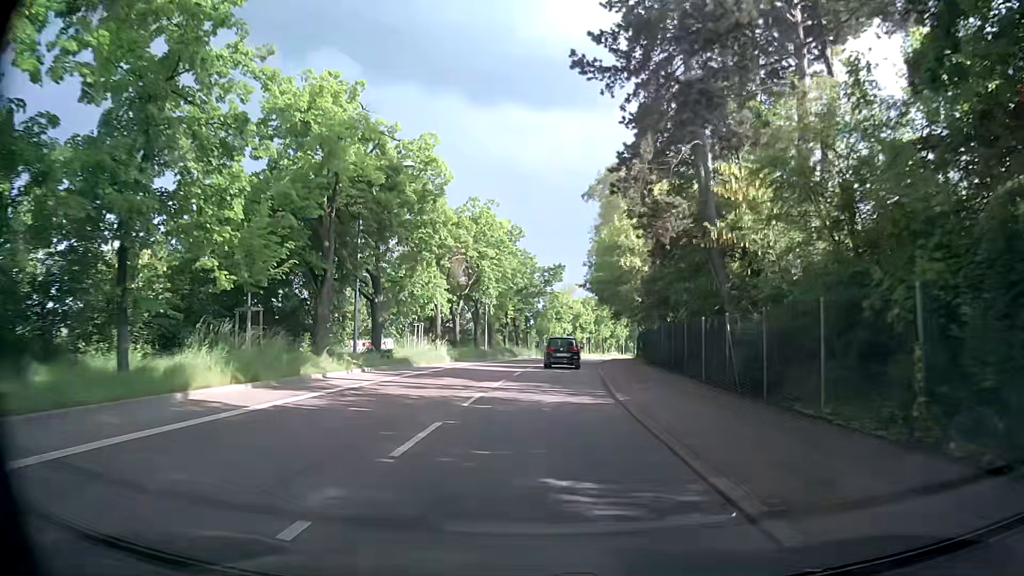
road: secondary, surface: asphalt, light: Day
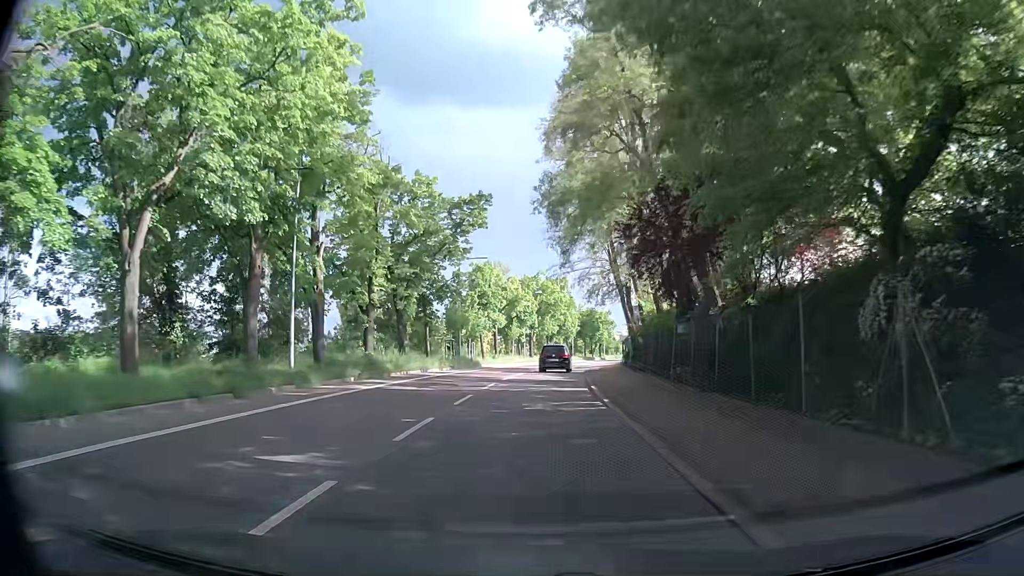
(+1.8, +34.6) m; +6°
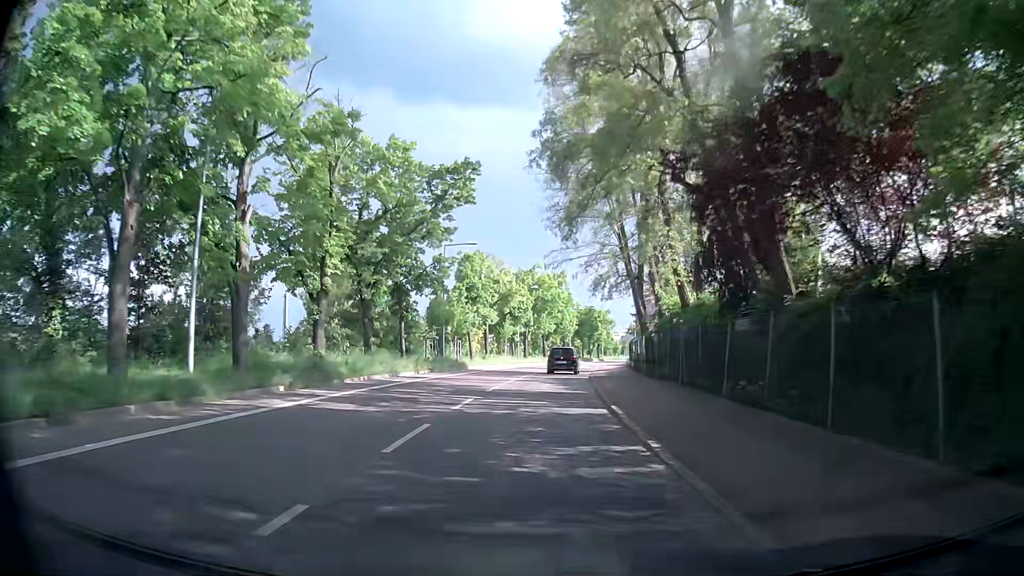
(0.0, +6.8) m; 0°
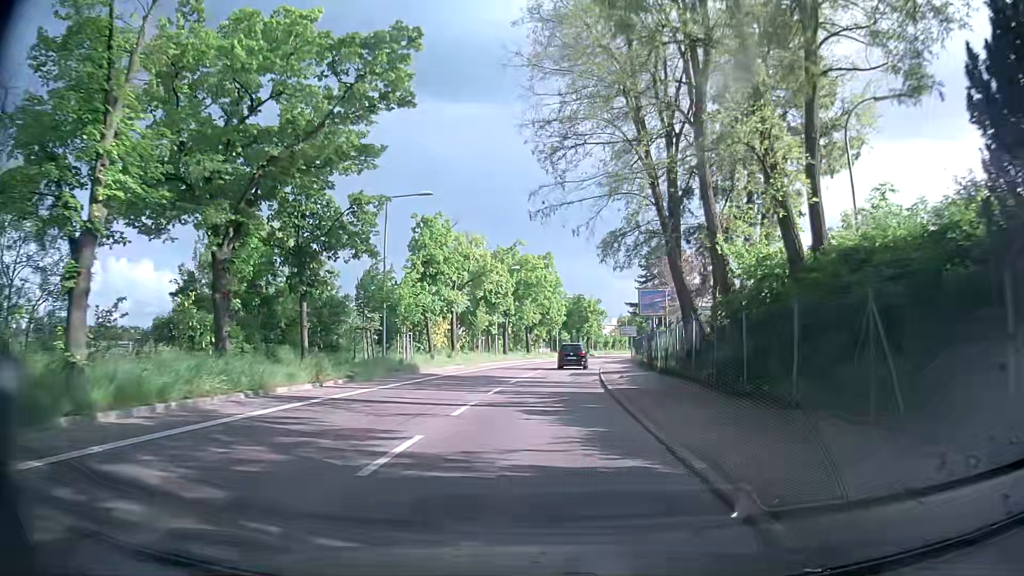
(+0.3, +13.8) m; +1°
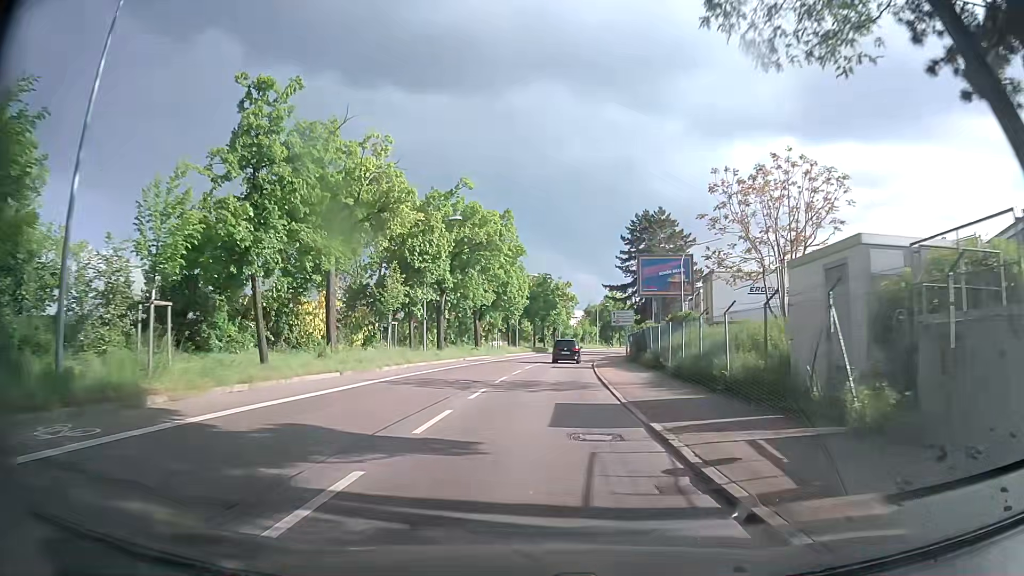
(+0.9, +21.0) m; +5°
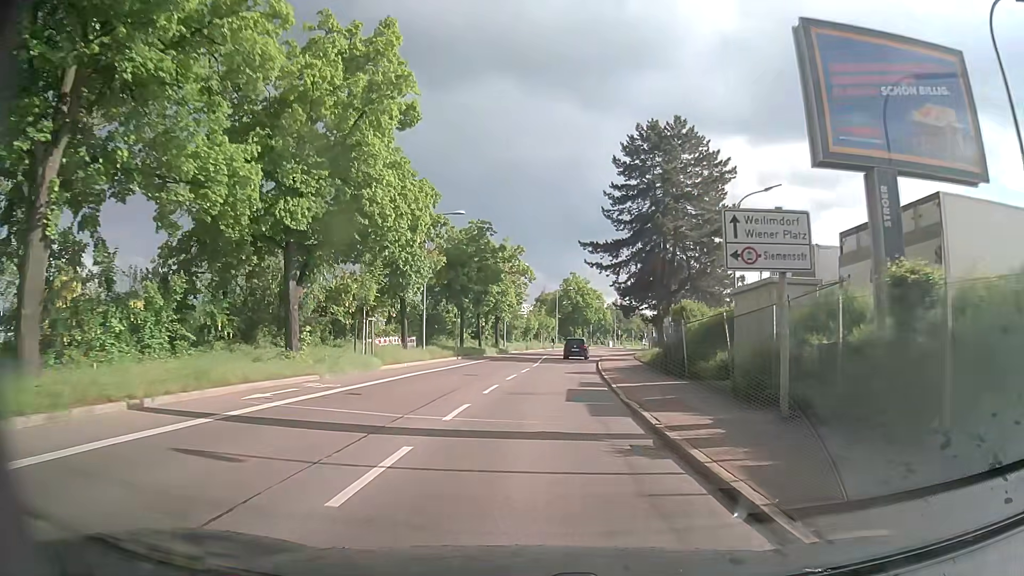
(+1.2, +34.3) m; +4°
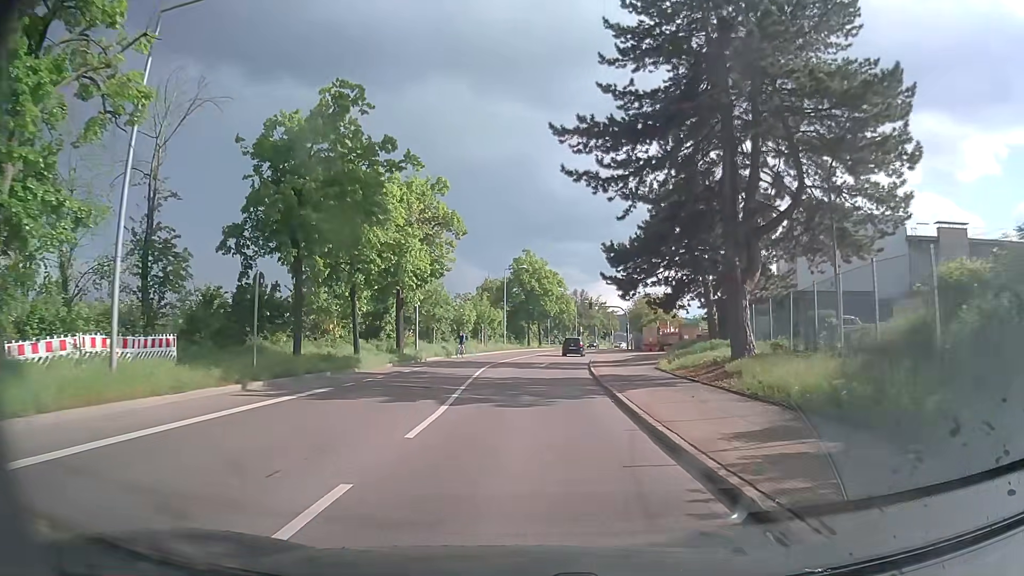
(+0.9, +26.4) m; +4°
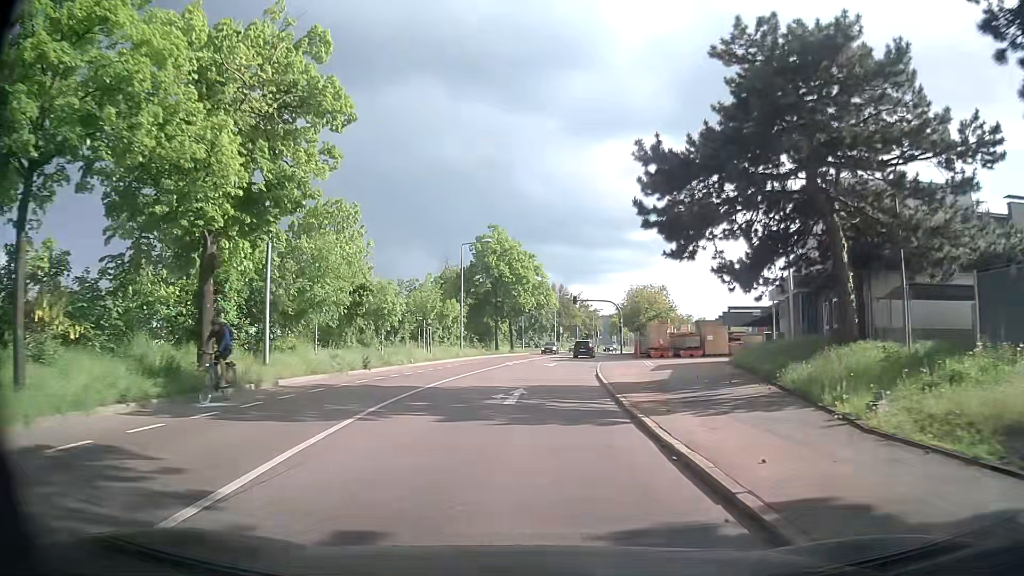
(+0.5, +19.3) m; +2°
(0, +10) (+1, +20) (+1, +30) (+2, +40) (+4, +50) (+5, +60) (+7, +70) (+8, +79) (+10, +89) (+13, +99) m
